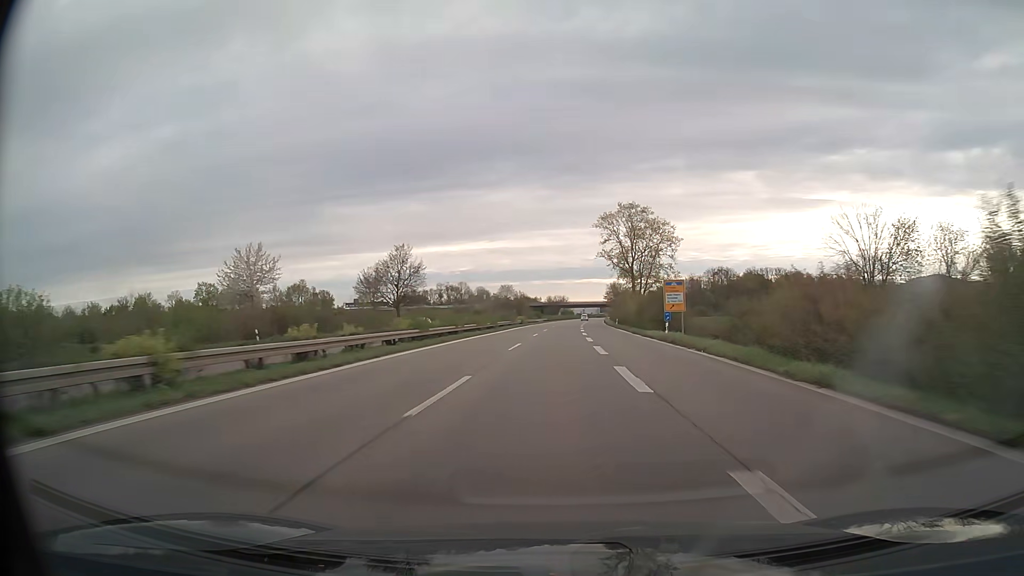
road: trunk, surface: asphalt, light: Day
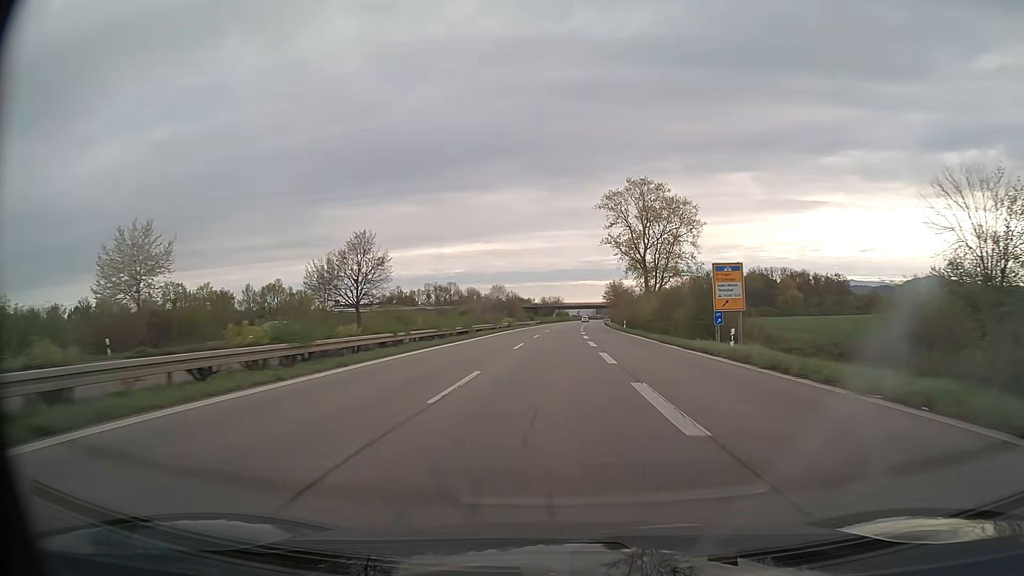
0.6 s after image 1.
(+0.1, +16.4) m; +1°
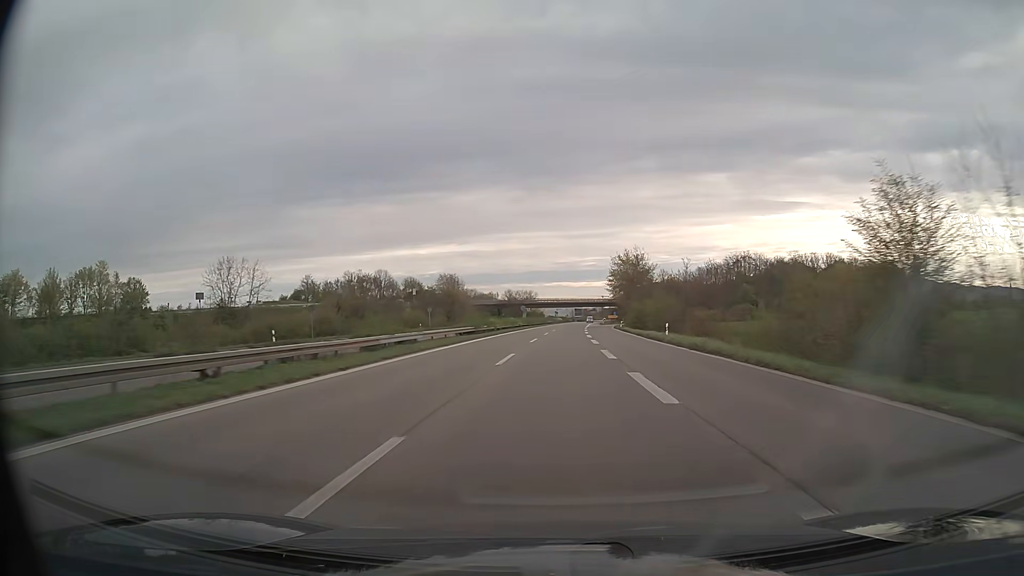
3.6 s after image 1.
(+1.5, +82.0) m; +2°
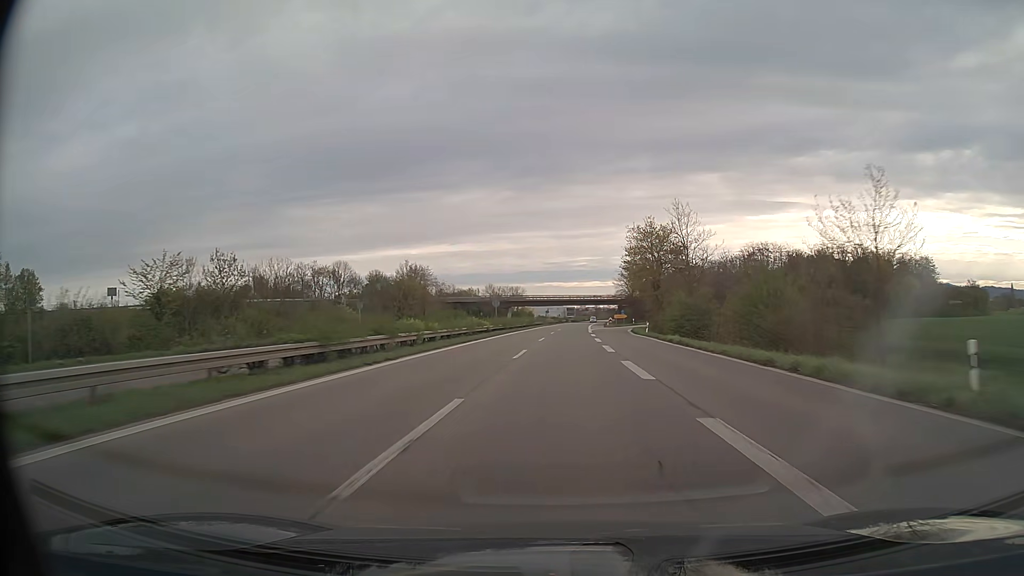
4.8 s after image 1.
(+0.2, +32.9) m; +1°
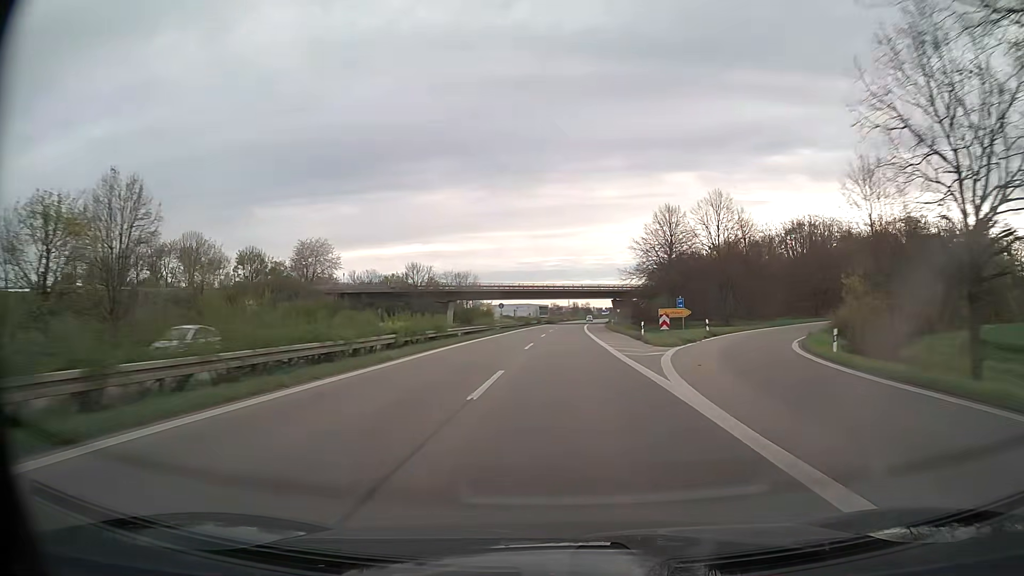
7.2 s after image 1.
(+1.3, +65.9) m; +2°
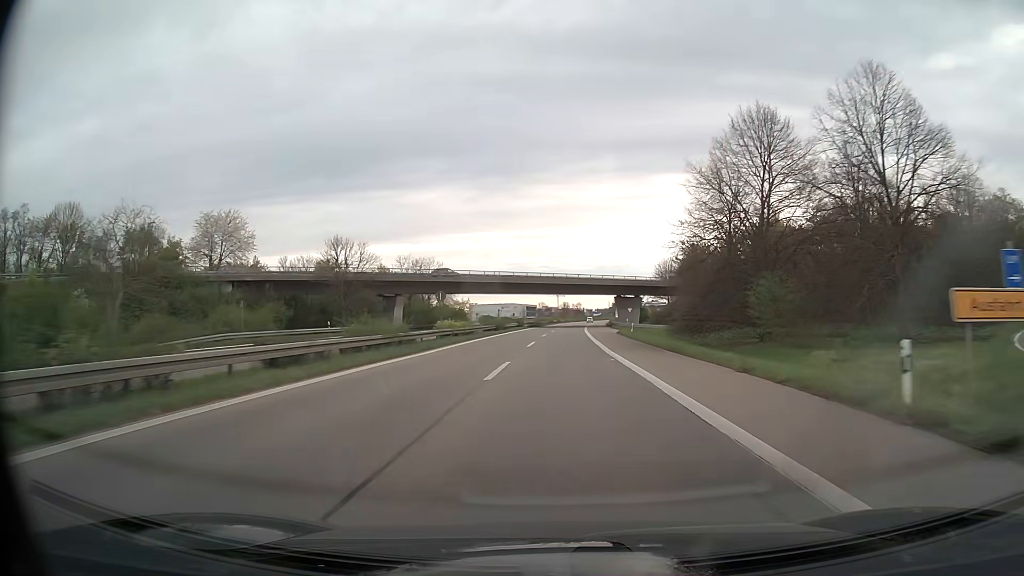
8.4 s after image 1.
(+0.3, +33.1) m; +1°
